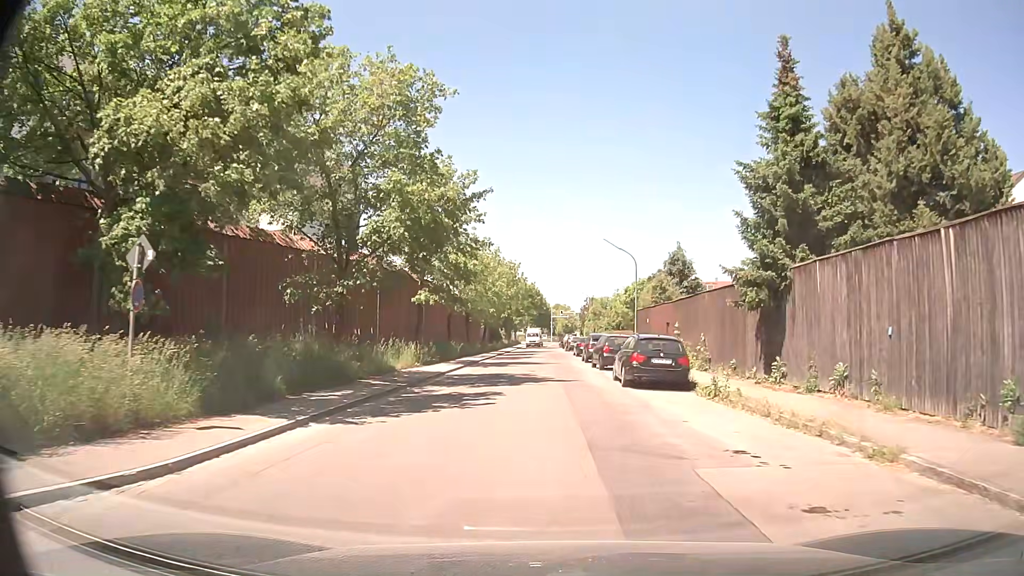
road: residential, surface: asphalt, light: Day
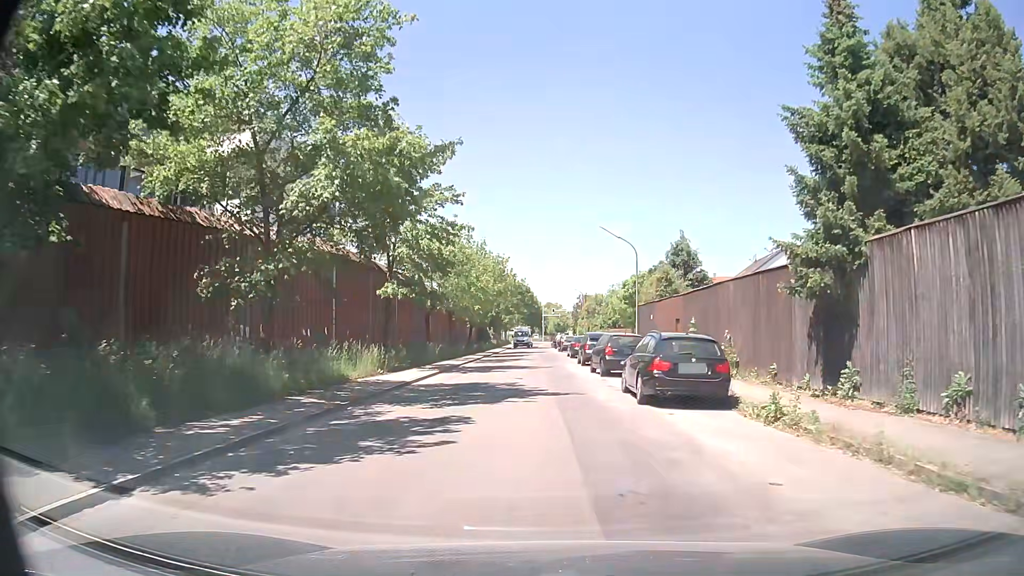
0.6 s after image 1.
(0.0, +4.7) m; -1°
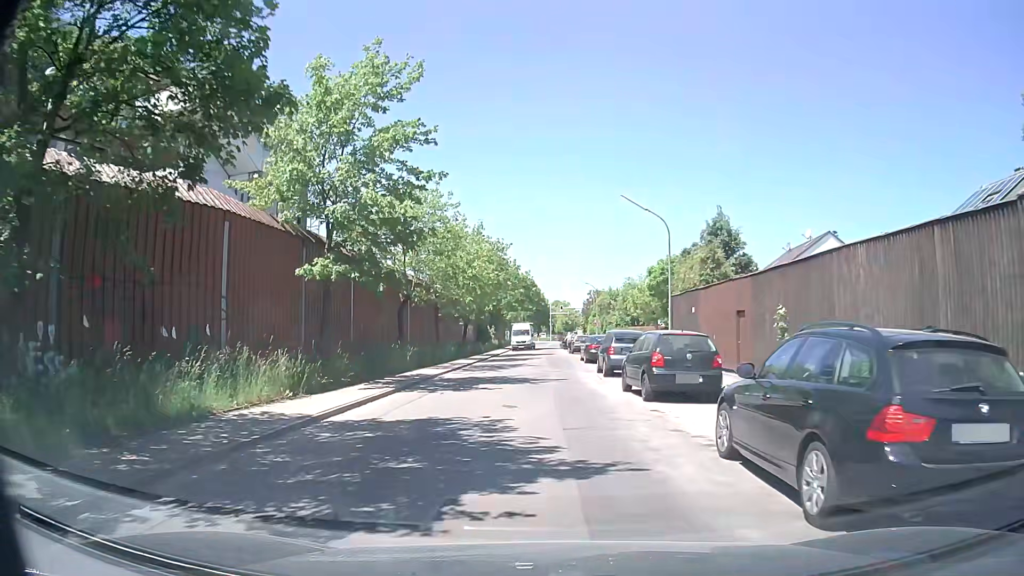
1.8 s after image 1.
(+0.2, +8.6) m; +1°
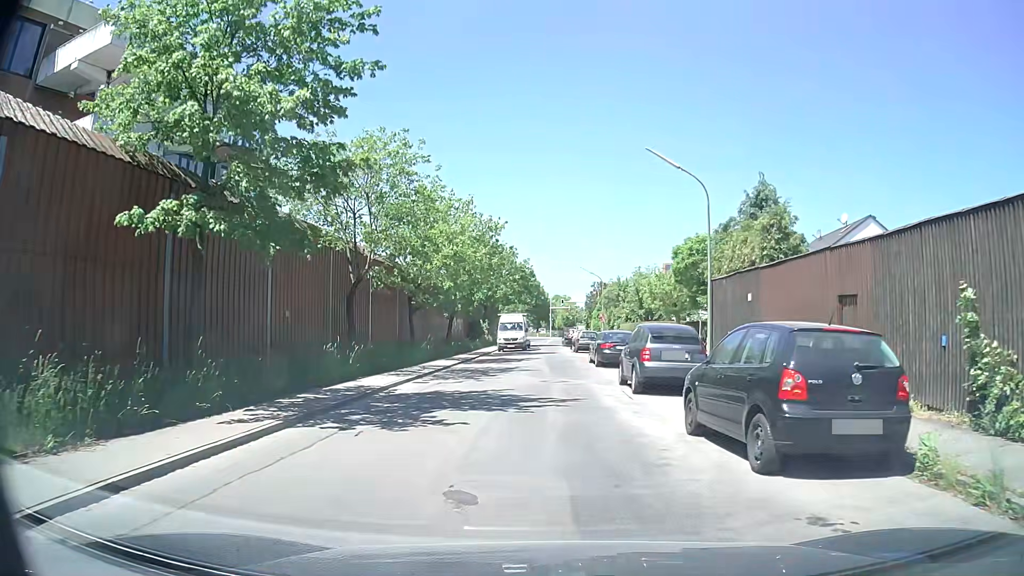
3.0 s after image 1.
(0.0, +7.5) m; 0°
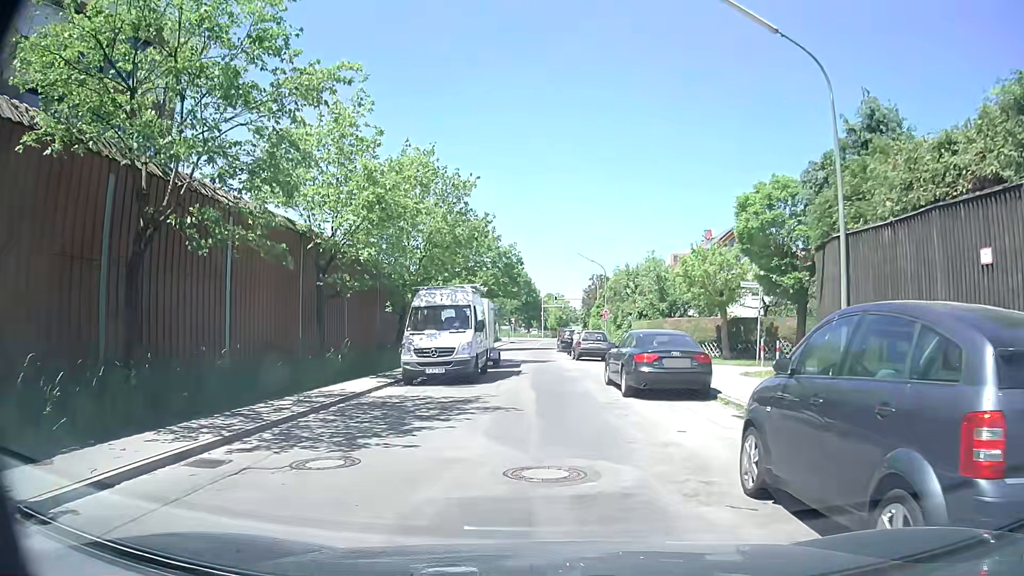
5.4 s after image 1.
(+0.1, +11.6) m; 0°
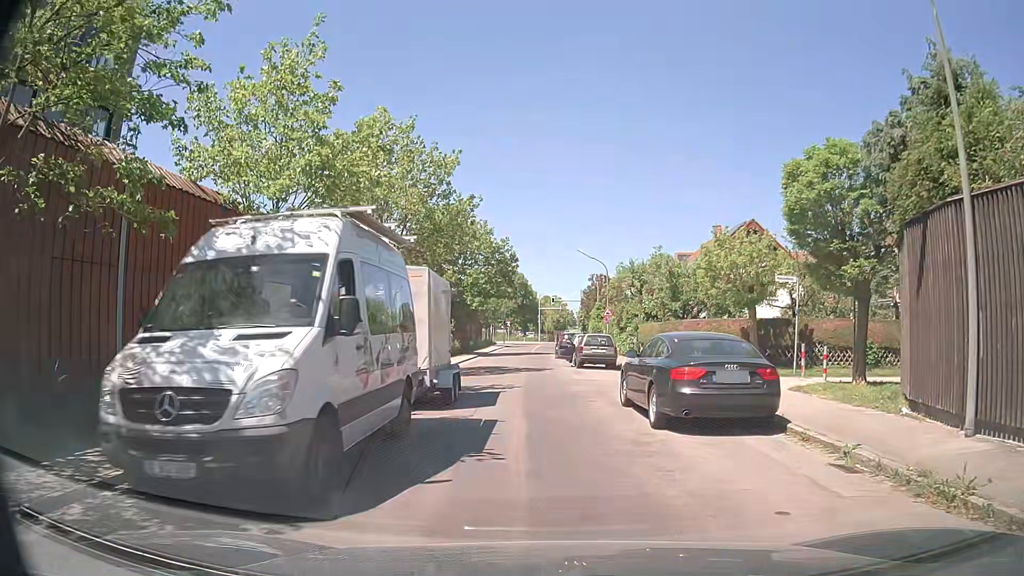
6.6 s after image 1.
(0.0, +4.2) m; 0°
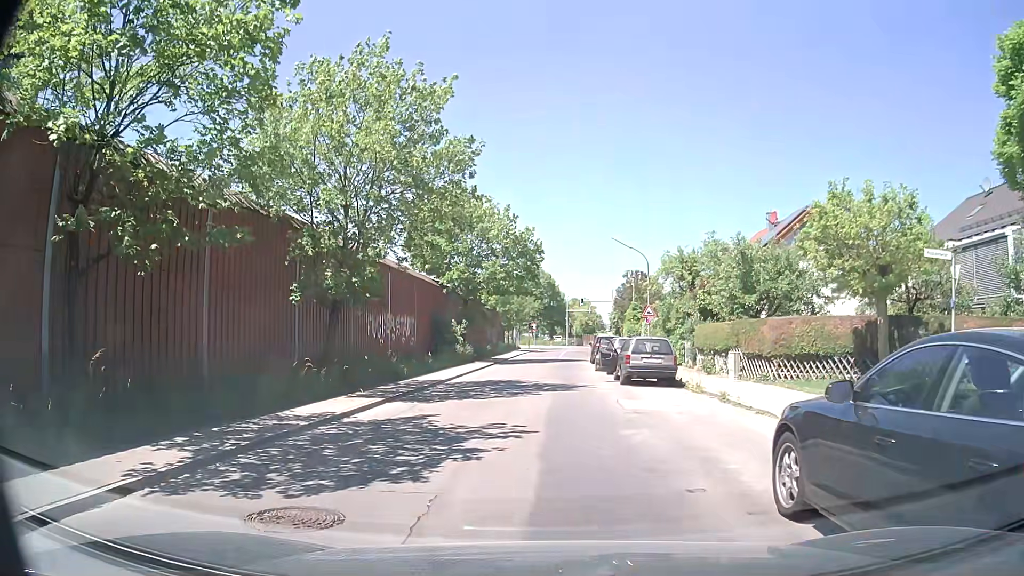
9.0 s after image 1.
(-0.1, +7.8) m; -2°
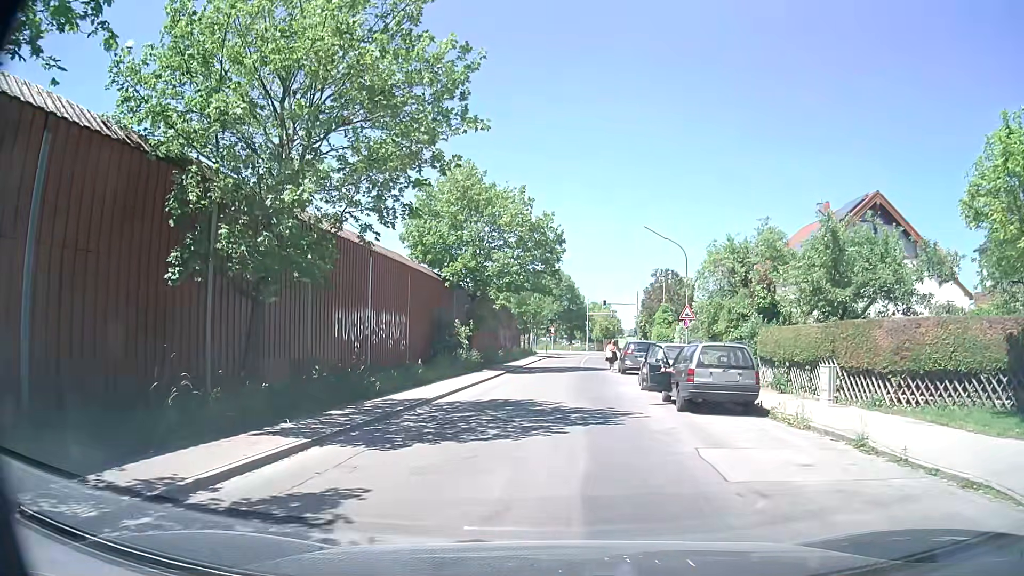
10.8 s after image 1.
(-0.1, +6.1) m; -2°
(0, +10) (0, +20) (0, +30) (+2, +40) (+4, +50) (+5, +60) (+6, +70) (+7, +80) (+6, +89) (-1, +96) m
